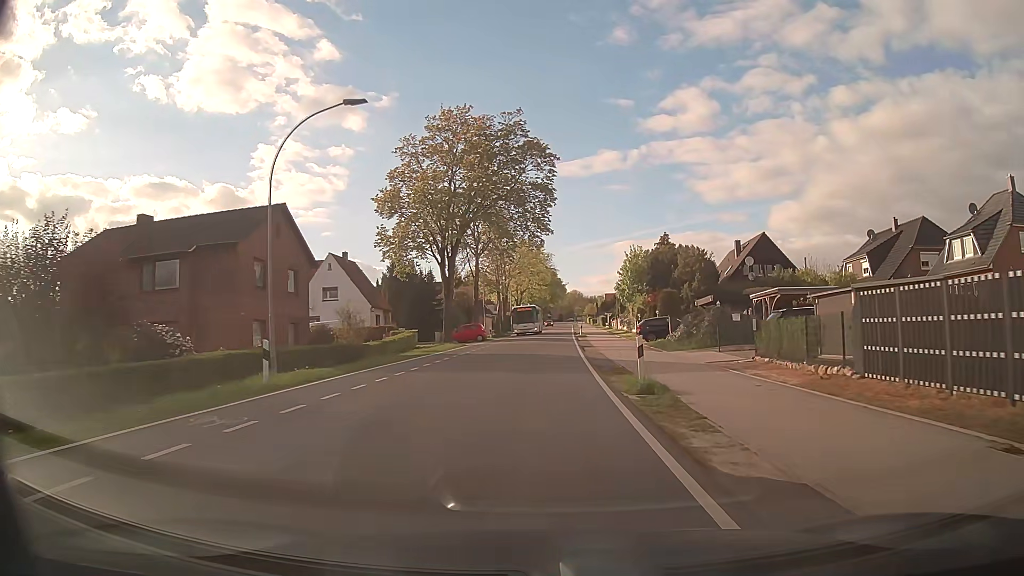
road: tertiary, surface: asphalt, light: Day
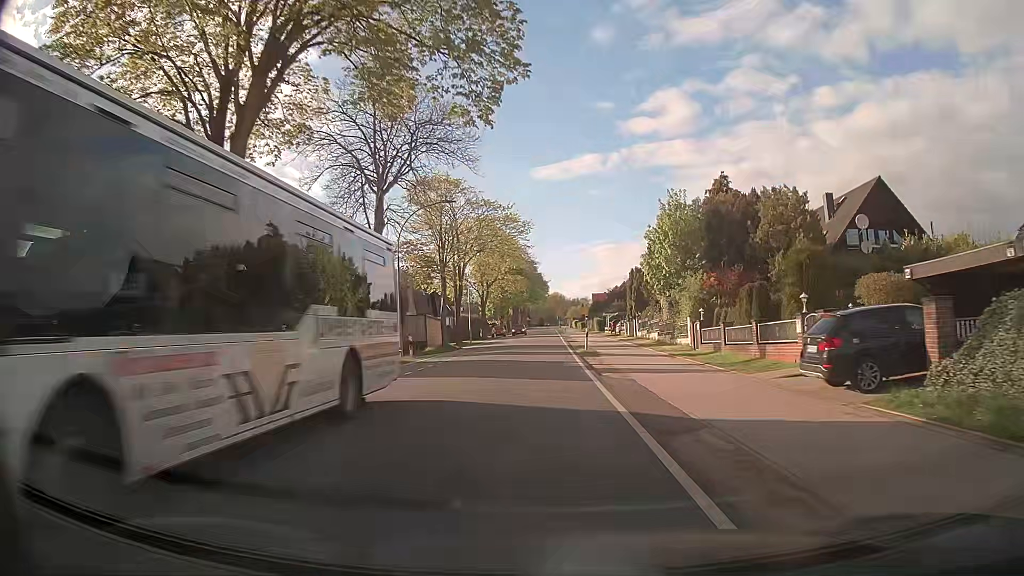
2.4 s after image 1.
(+0.5, +30.4) m; +2°
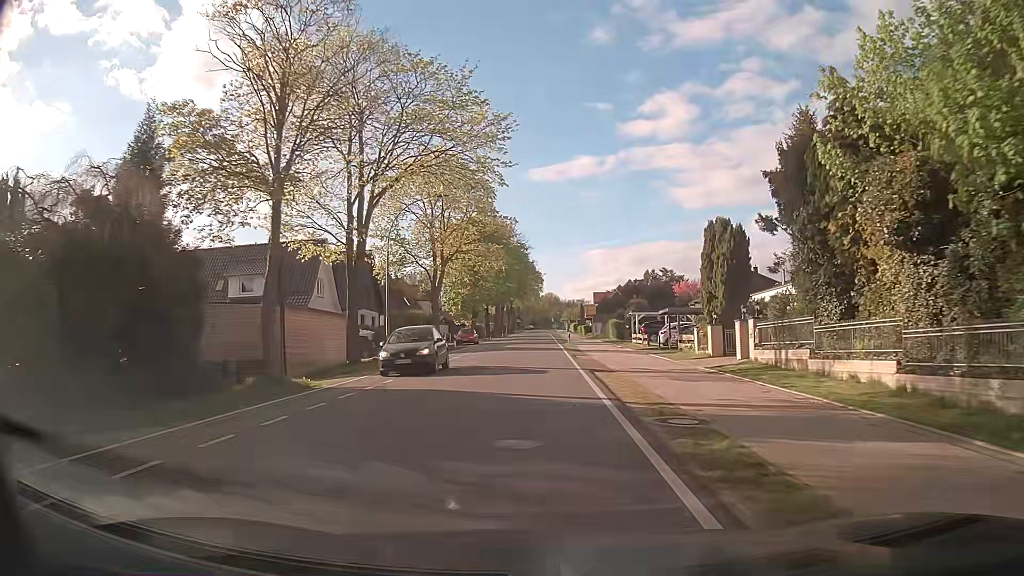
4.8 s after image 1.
(+0.3, +30.4) m; +1°
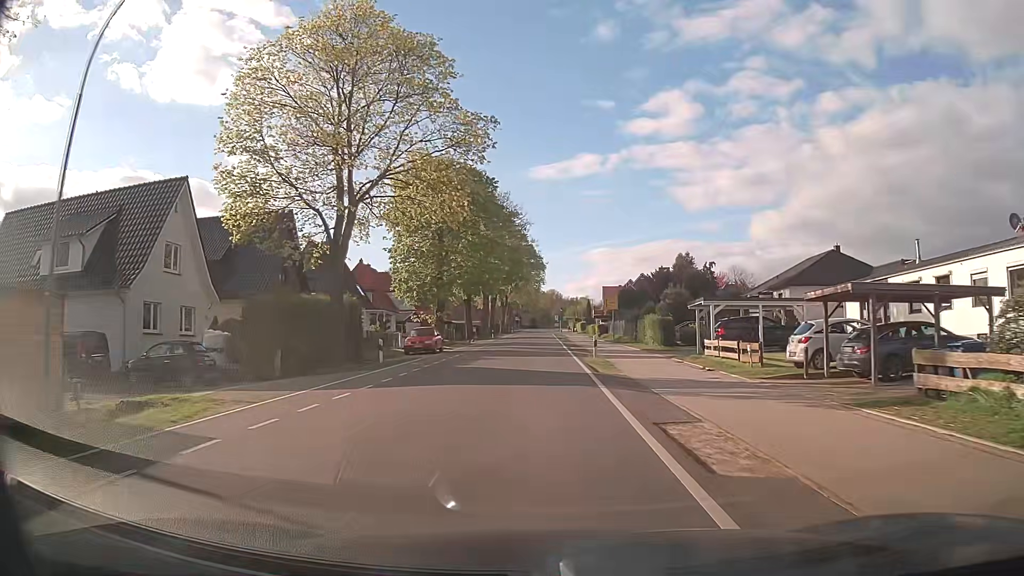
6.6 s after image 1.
(-0.1, +22.8) m; 0°
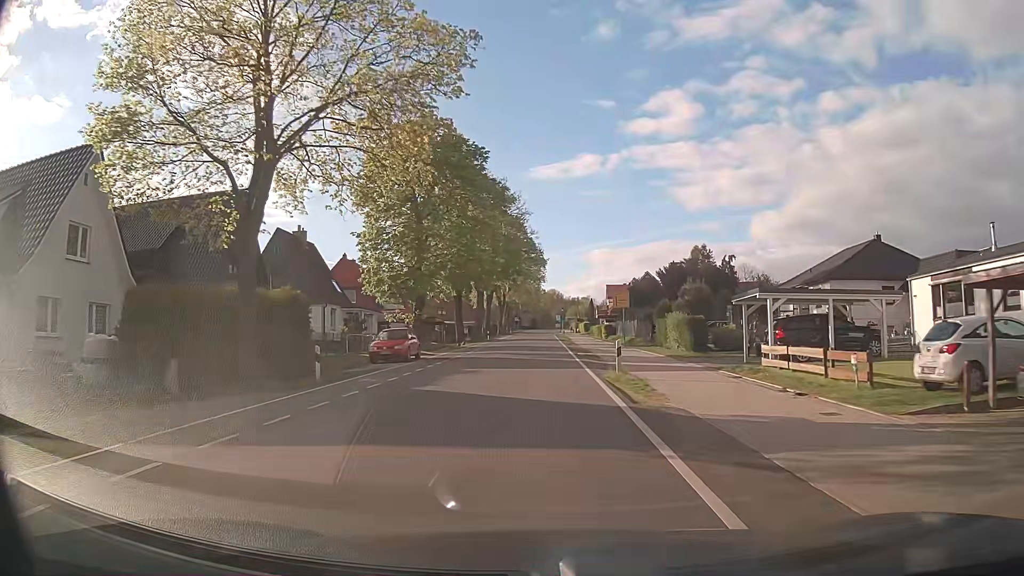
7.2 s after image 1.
(-0.1, +7.6) m; 0°
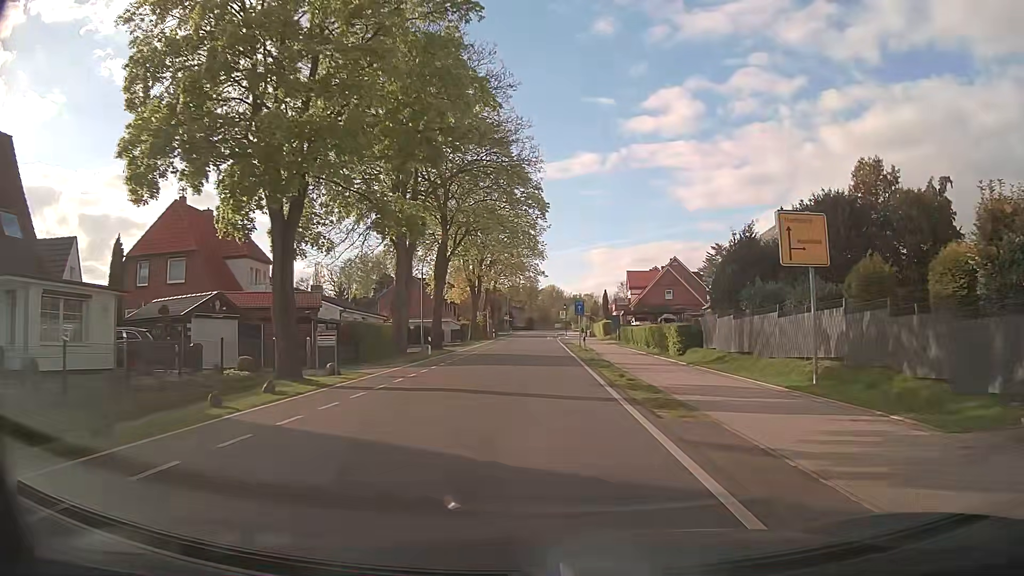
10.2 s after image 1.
(0.0, +38.0) m; 0°
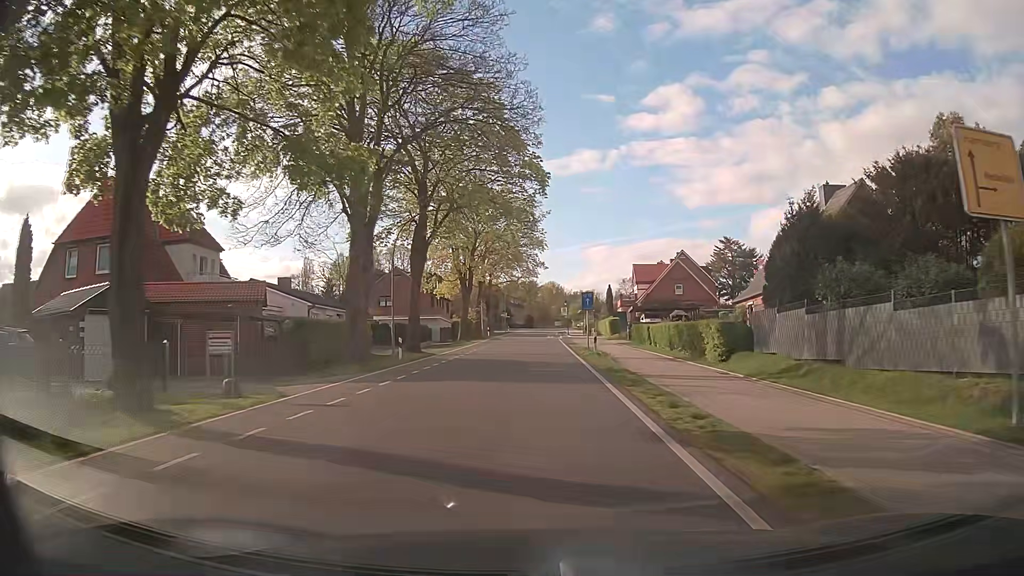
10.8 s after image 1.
(0.0, +7.6) m; 0°
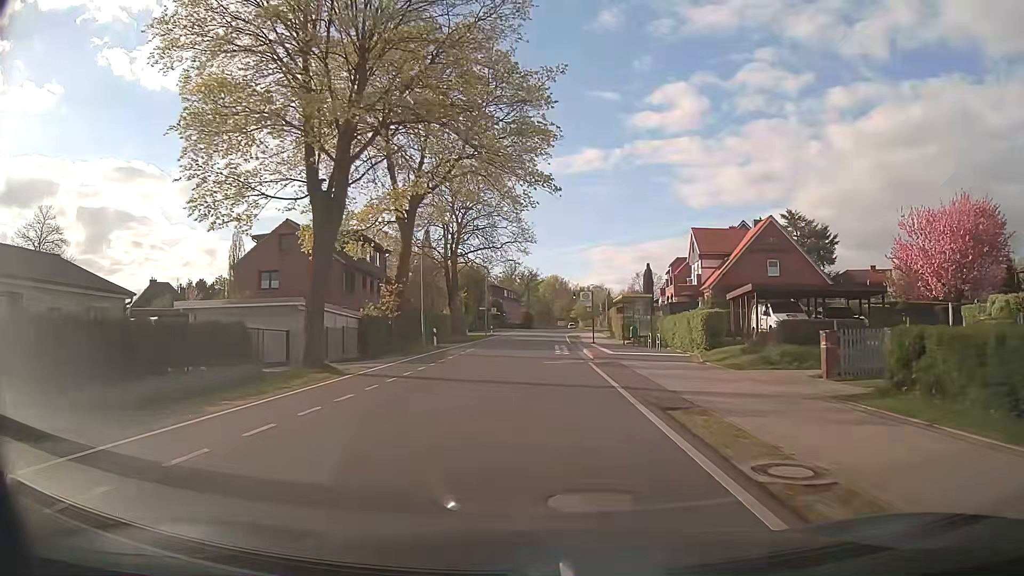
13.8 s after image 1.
(0.0, +38.2) m; 0°
(0, +10) (0, +20) (0, +30) (0, +40) (0, +50) (+1, +60) (+1, +70) (+1, +80) (+2, +90) (+2, +100) m
